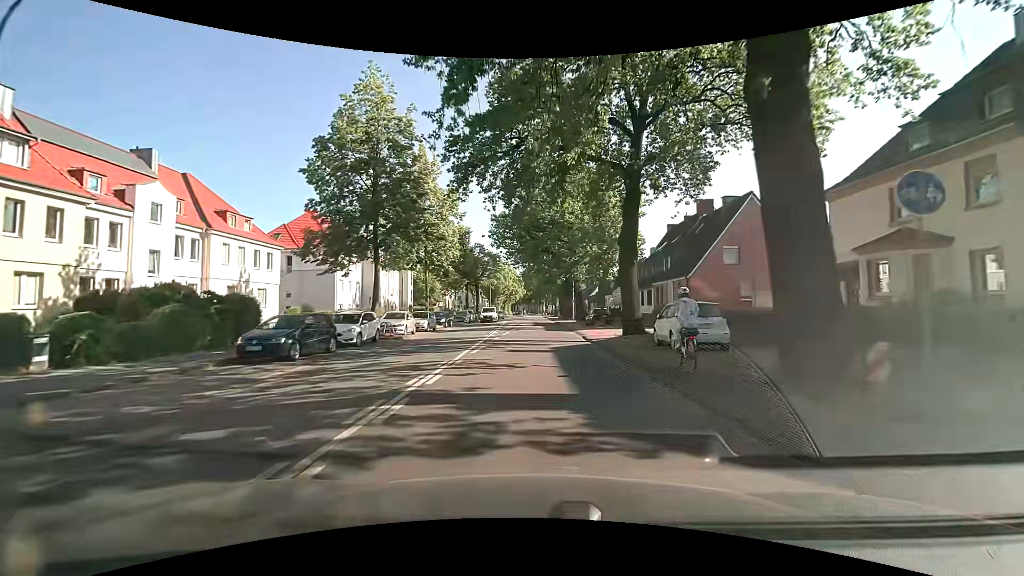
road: secondary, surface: asphalt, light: Day
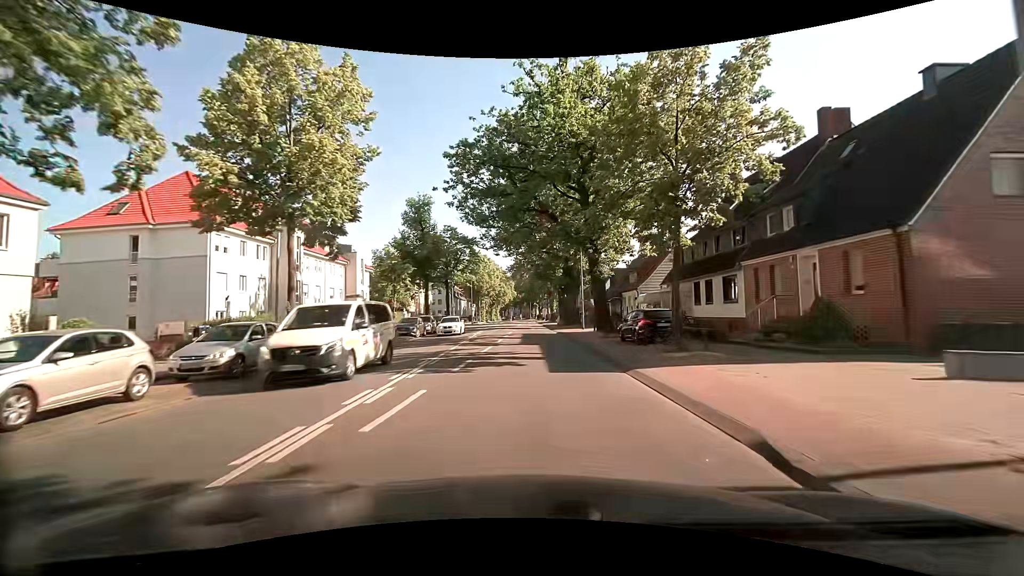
(-0.1, +21.6) m; 0°
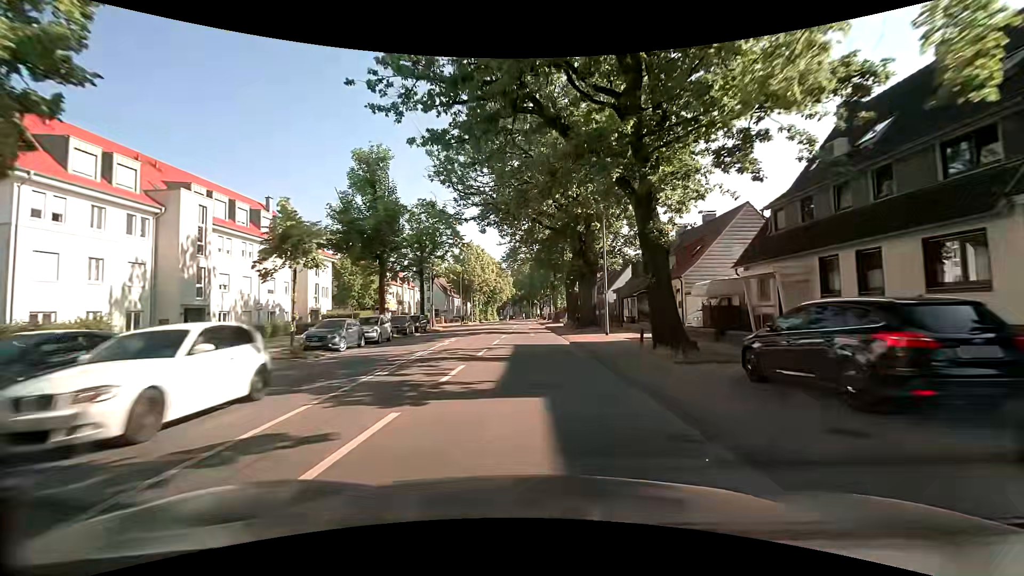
(+0.1, +14.2) m; 0°
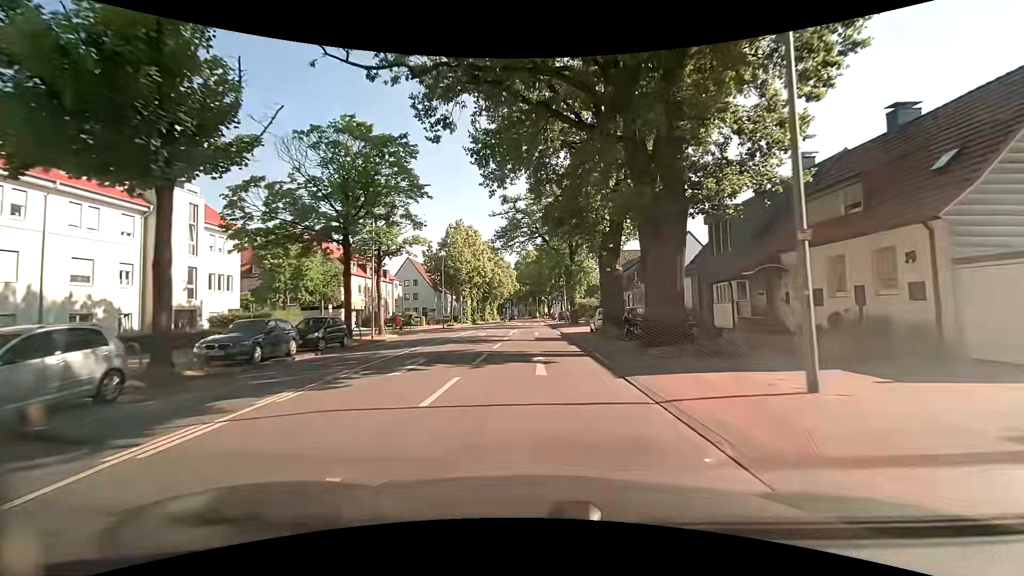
(-0.1, +20.6) m; -1°
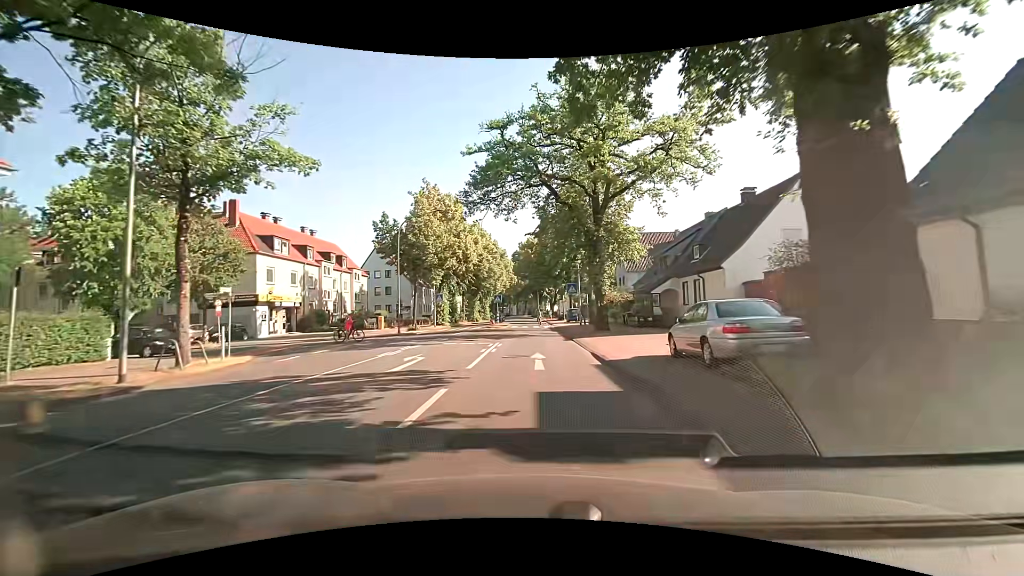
(0.0, +19.3) m; 0°
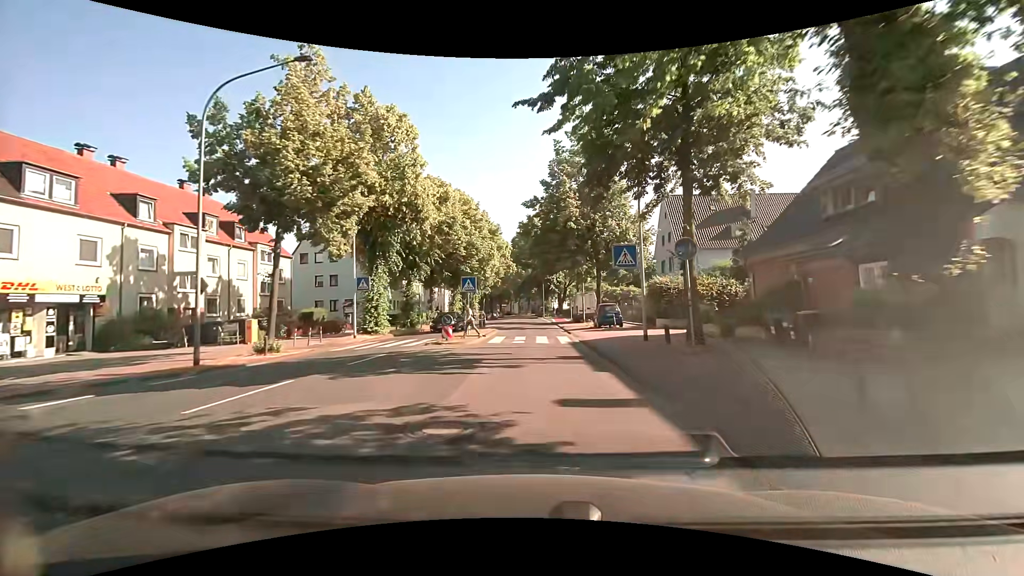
(-0.2, +23.8) m; -1°
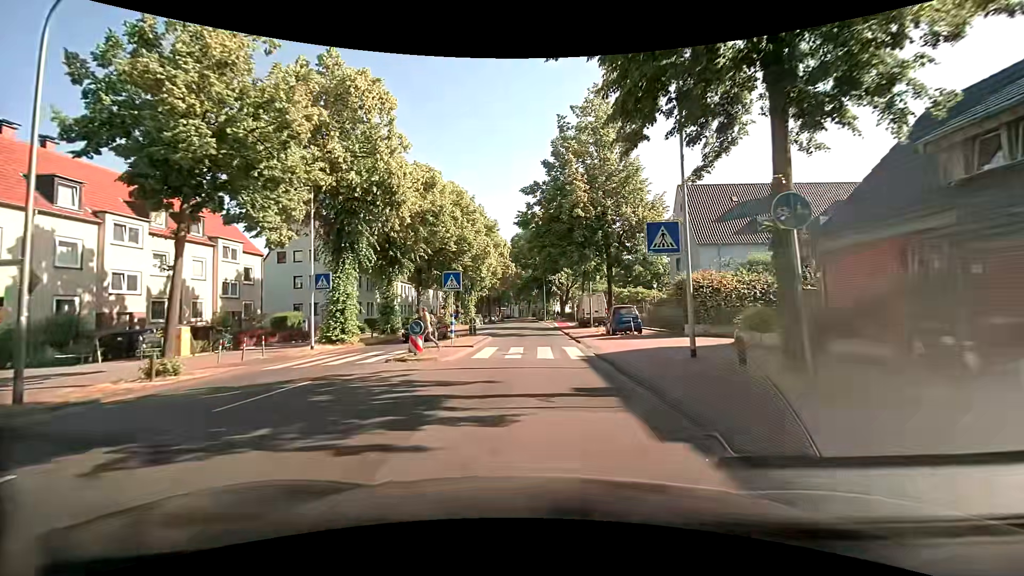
(0.0, +5.4) m; 0°
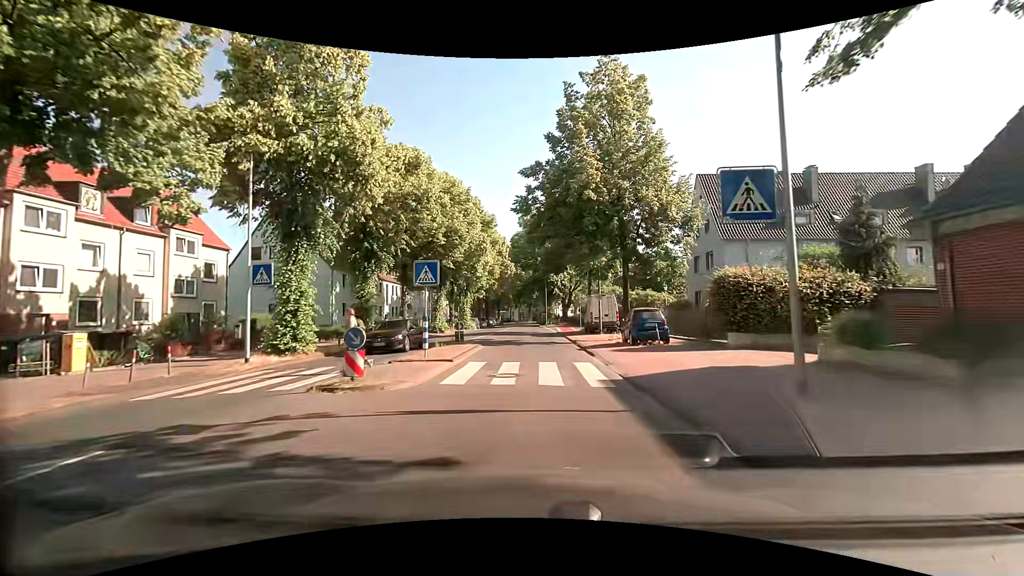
(0.0, +5.1) m; -1°
(0, +10) (0, +20) (0, +30) (0, +40) (+1, +50) (+1, +60) (+1, +70) (+1, +80) (+1, +90) (+1, +100) m
